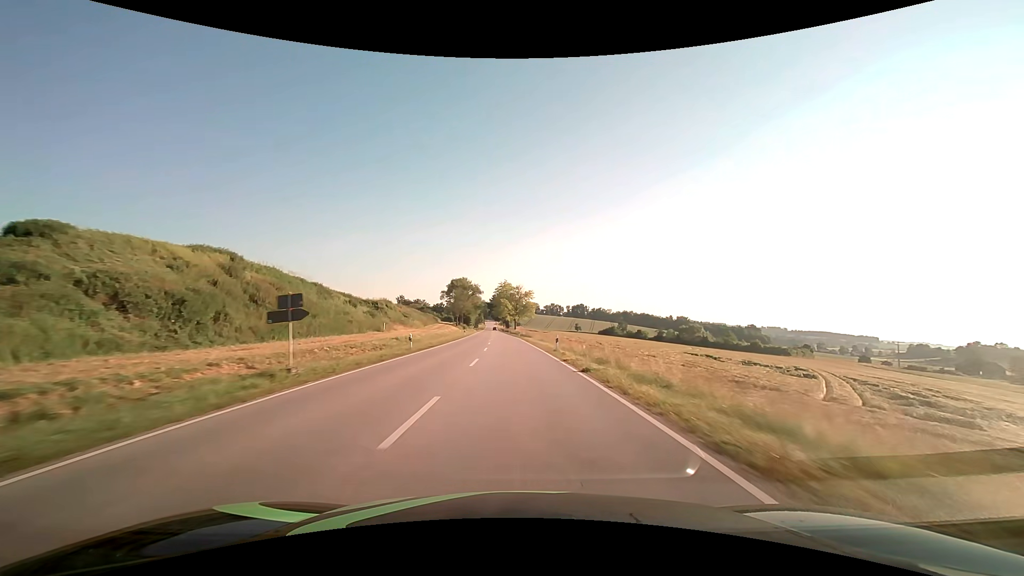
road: secondary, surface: asphalt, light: Day
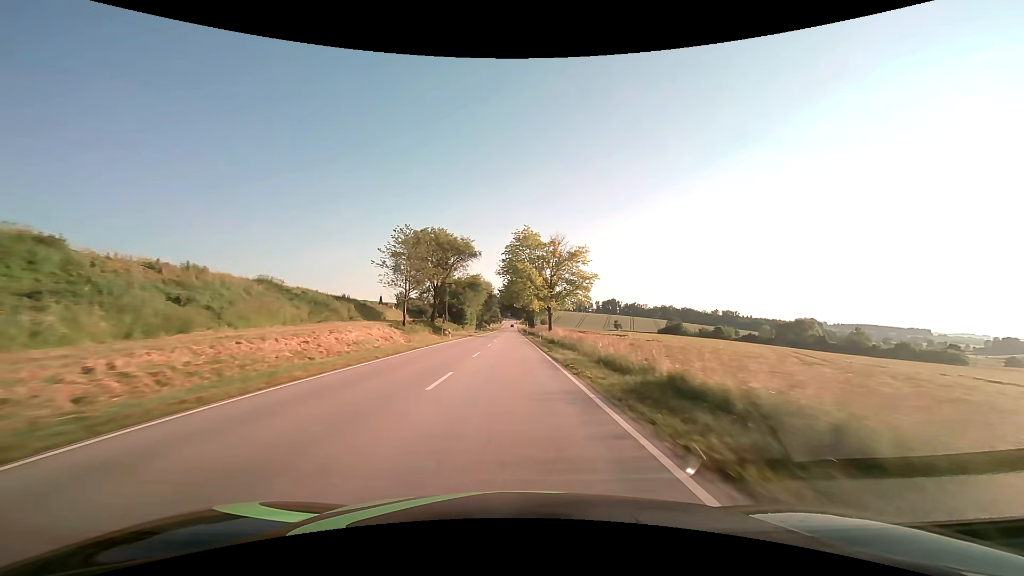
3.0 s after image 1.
(-2.1, +79.0) m; -2°
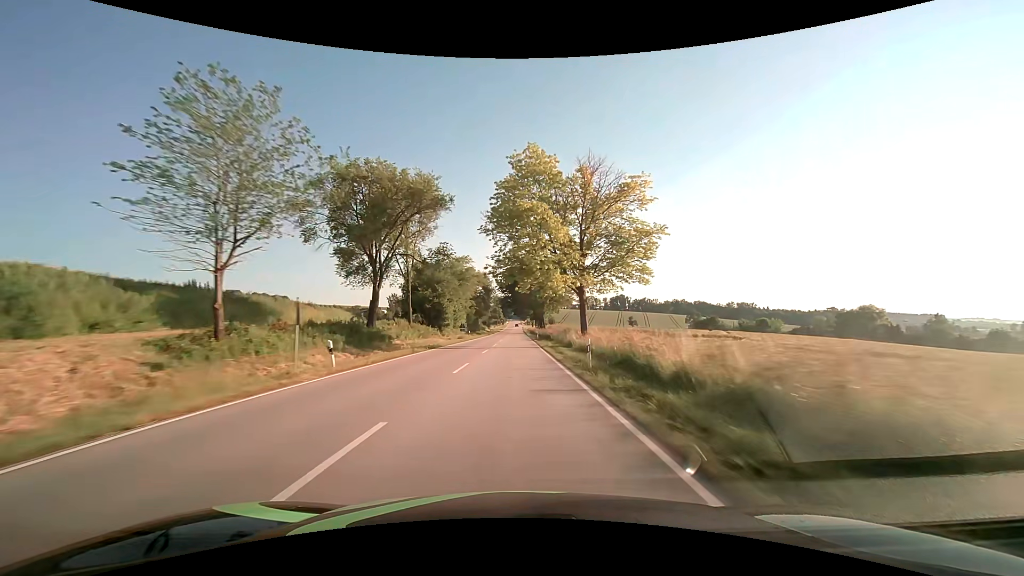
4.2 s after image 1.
(-0.2, +31.6) m; 0°
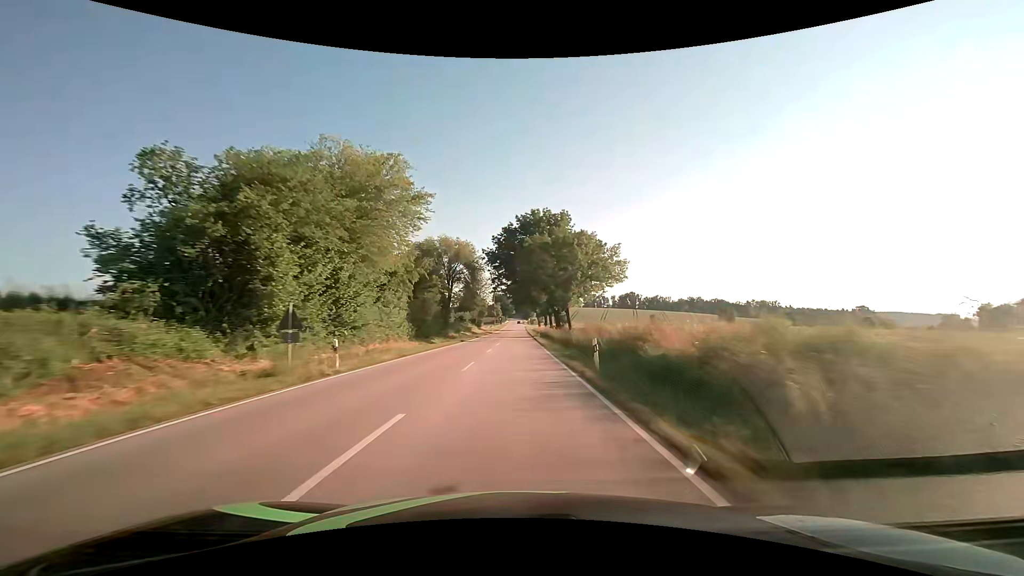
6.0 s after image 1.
(-0.2, +47.5) m; 0°
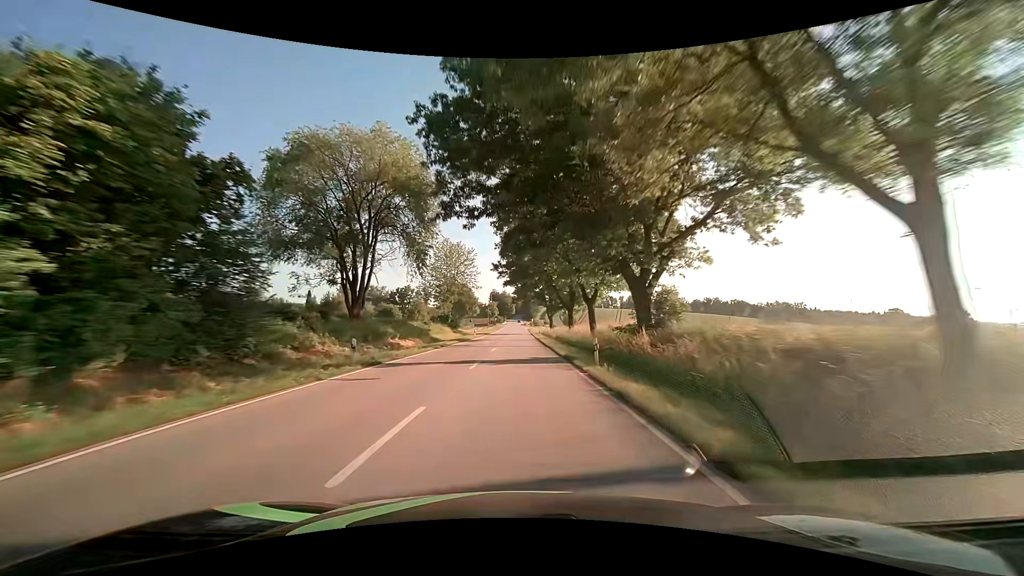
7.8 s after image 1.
(+0.1, +47.4) m; 0°
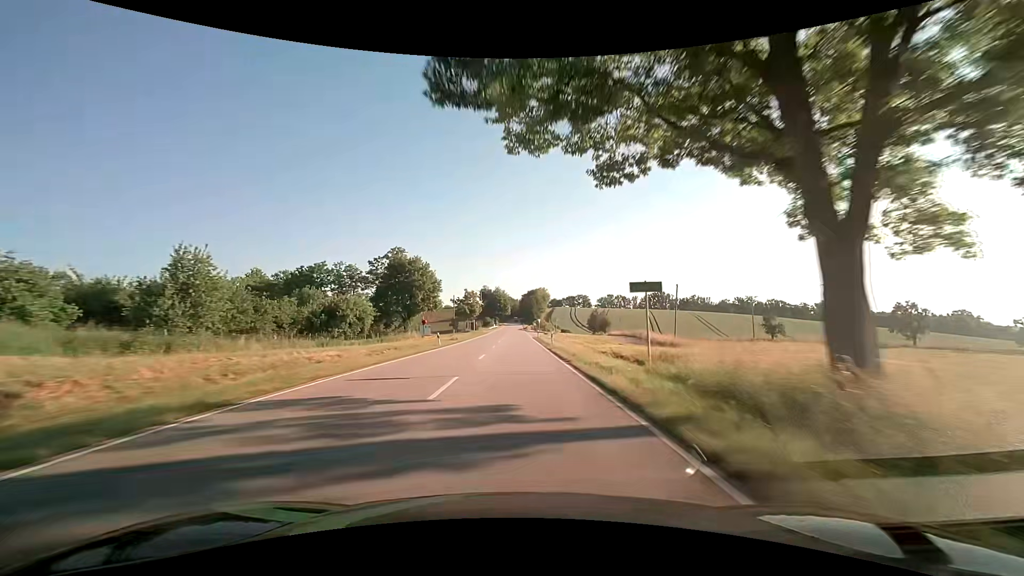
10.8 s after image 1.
(+0.4, +78.9) m; 0°
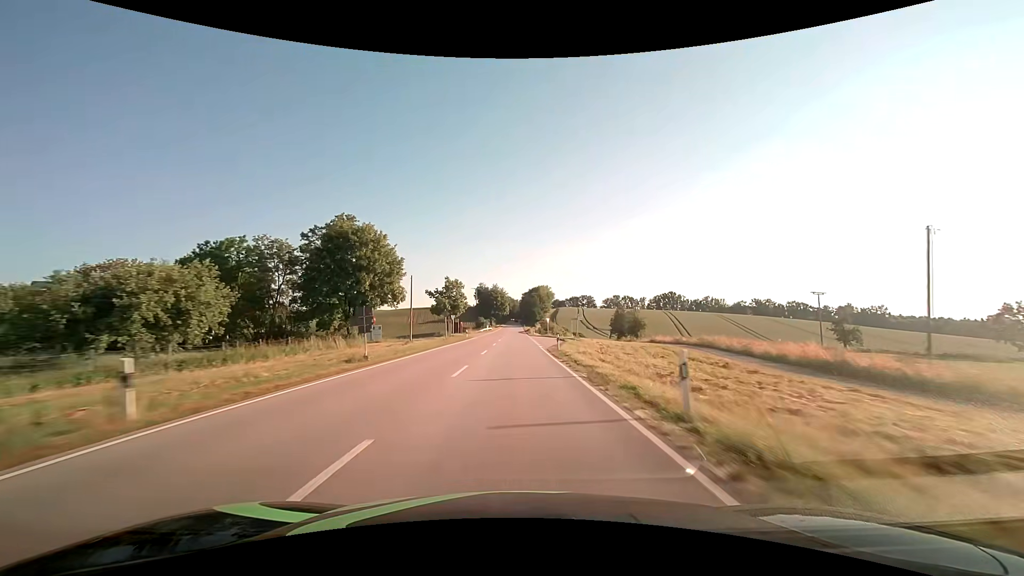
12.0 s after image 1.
(+0.1, +31.5) m; 0°
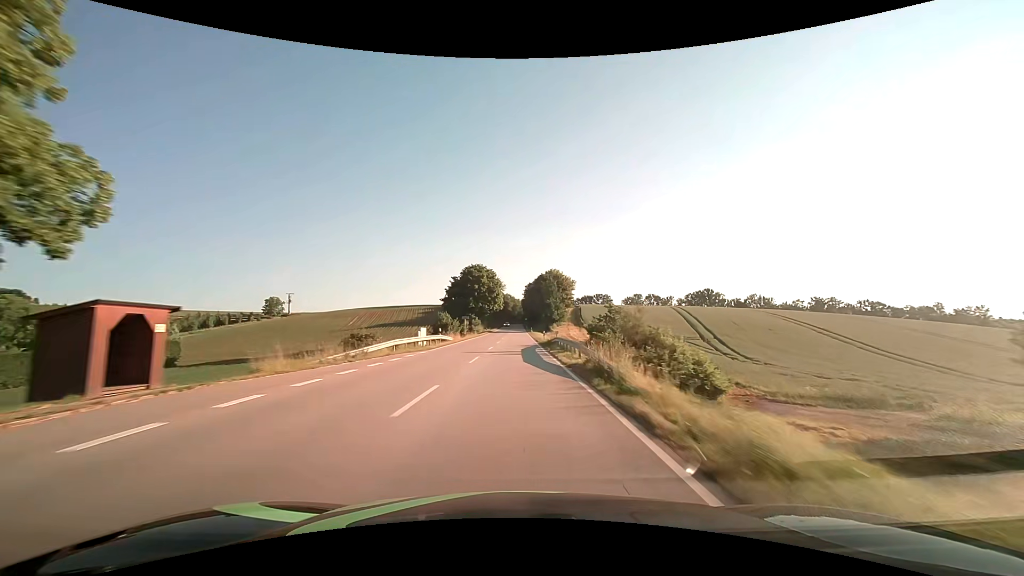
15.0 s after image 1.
(-0.1, +78.8) m; 0°
(0, +10) (0, +20) (0, +30) (0, +40) (0, +50) (0, +60) (0, +70) (0, +80) (0, +90) (0, +100) m
